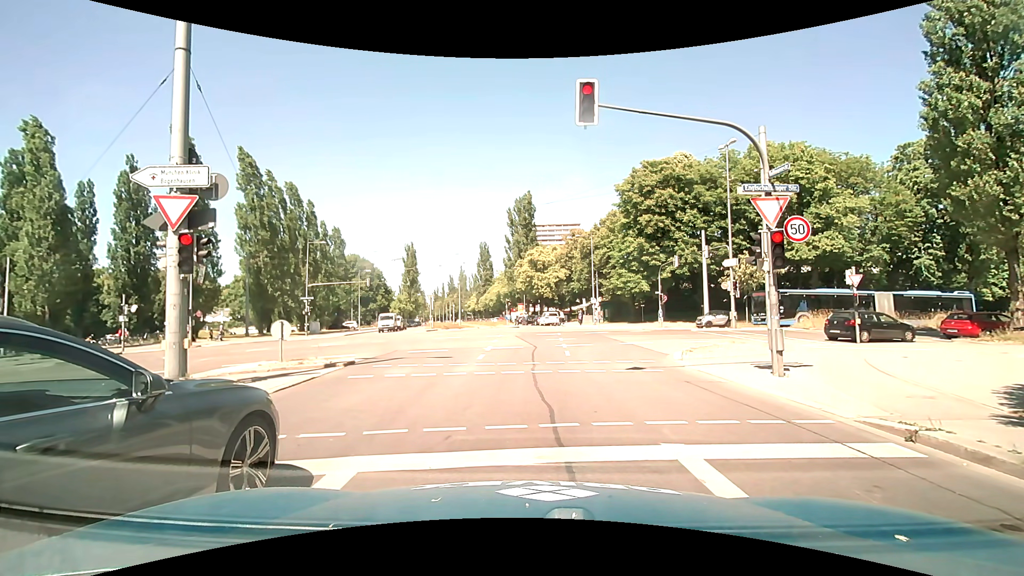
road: secondary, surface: asphalt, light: Day
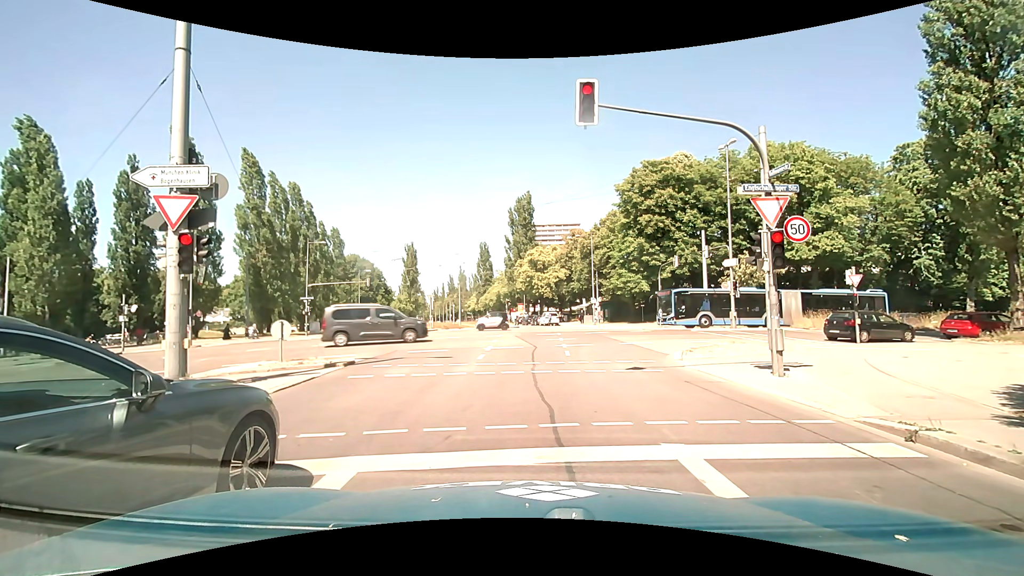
(0.0, 0.0) m; 0°
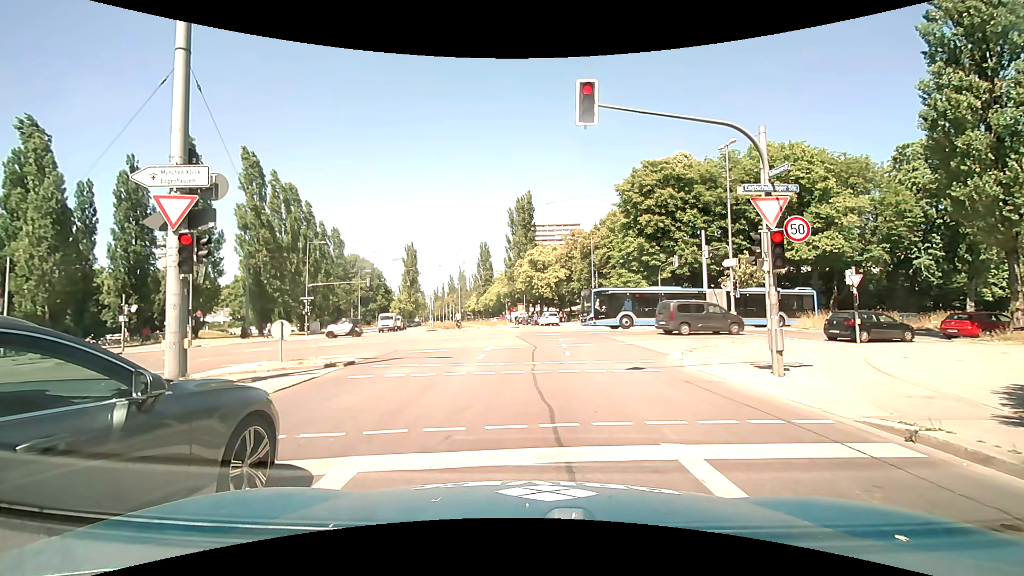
(0.0, 0.0) m; 0°
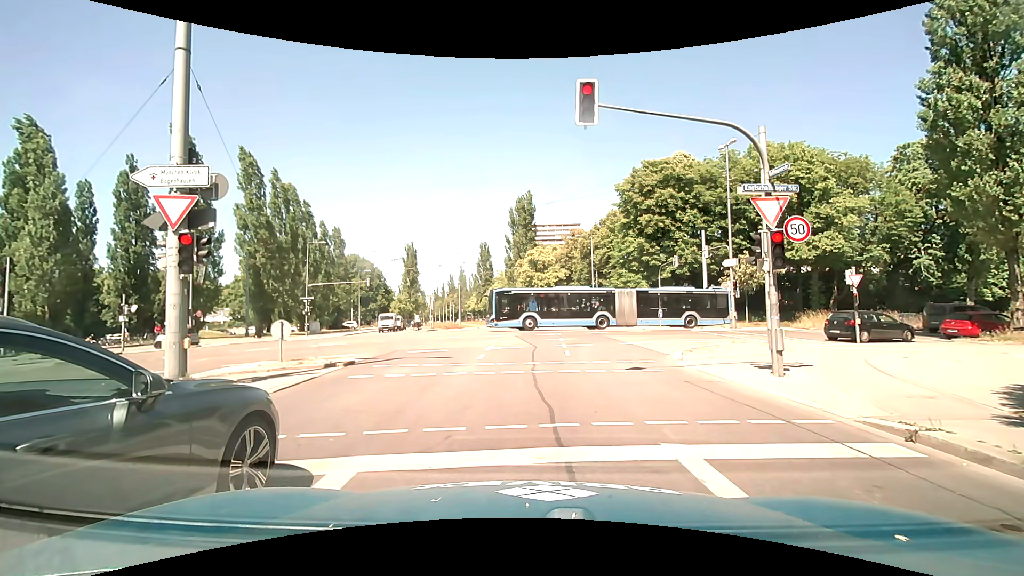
(0.0, 0.0) m; 0°
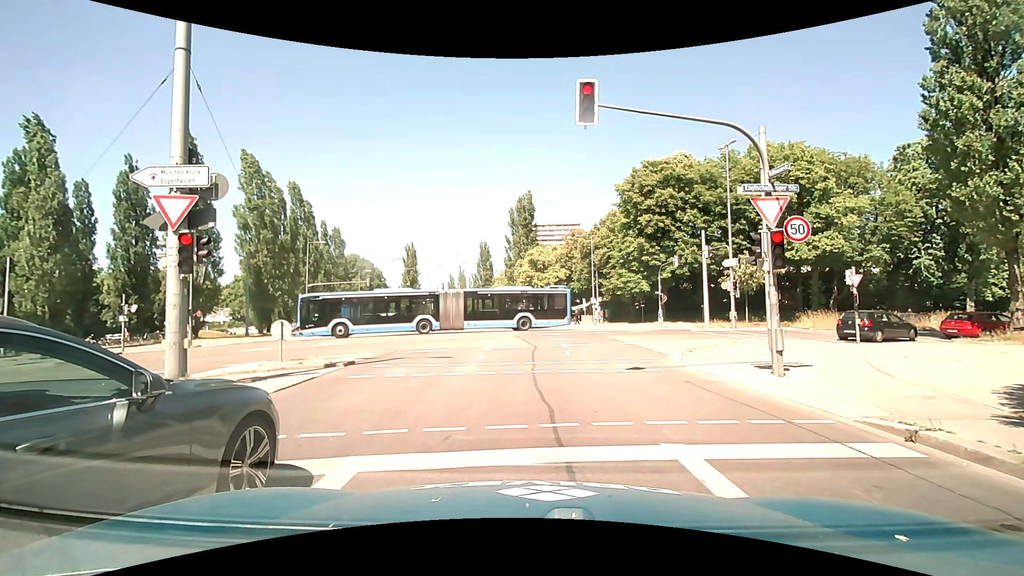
(0.0, 0.0) m; 0°
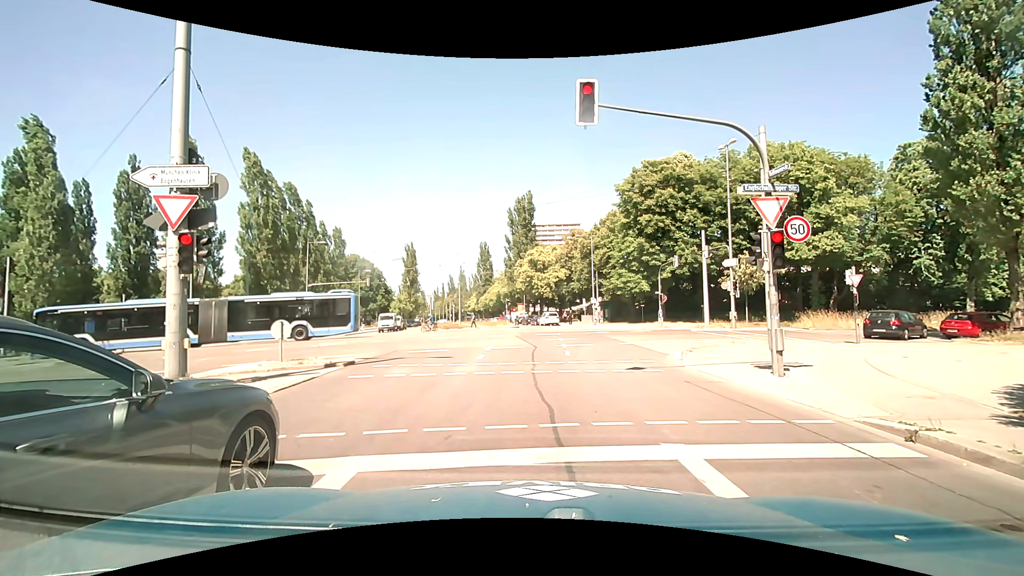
(0.0, 0.0) m; 0°
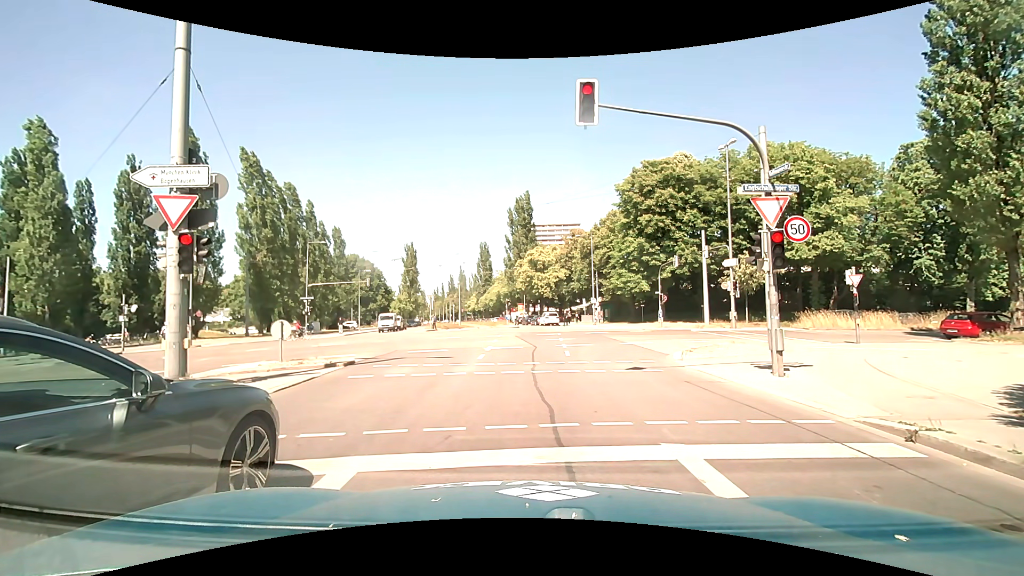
(0.0, 0.0) m; 0°
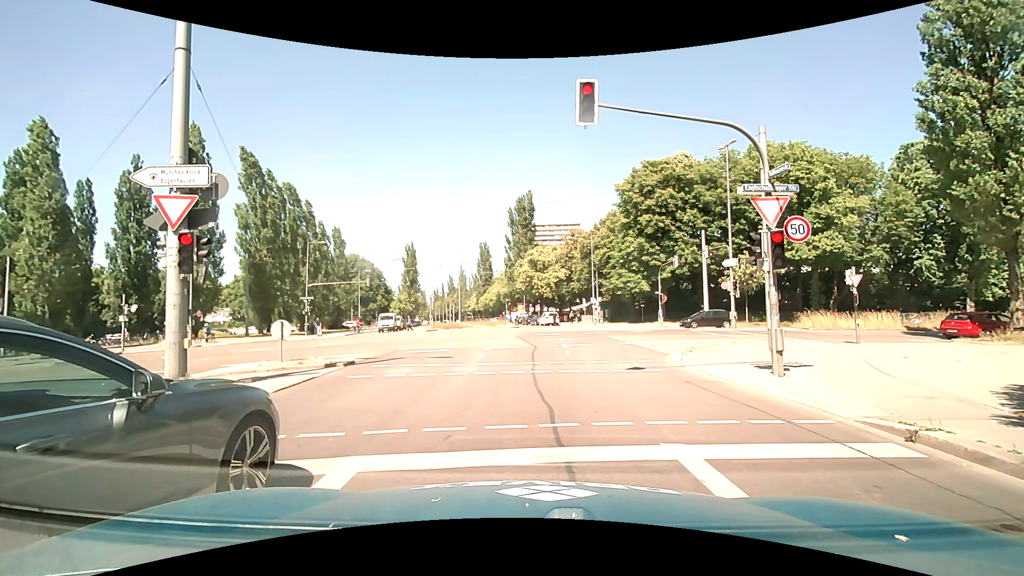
(0.0, 0.0) m; 0°
(0, +10) (0, +20) (0, +30) (0, +40) (+1, +50) (0, +60) (-2, +70) (-3, +80) (-5, +90) (-7, +99) m
